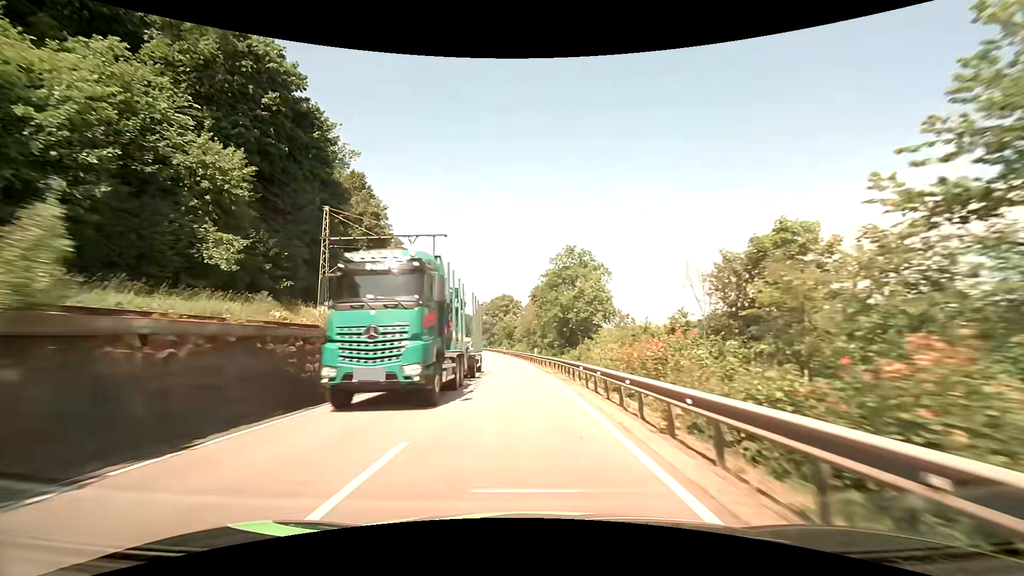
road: primary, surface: asphalt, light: Day
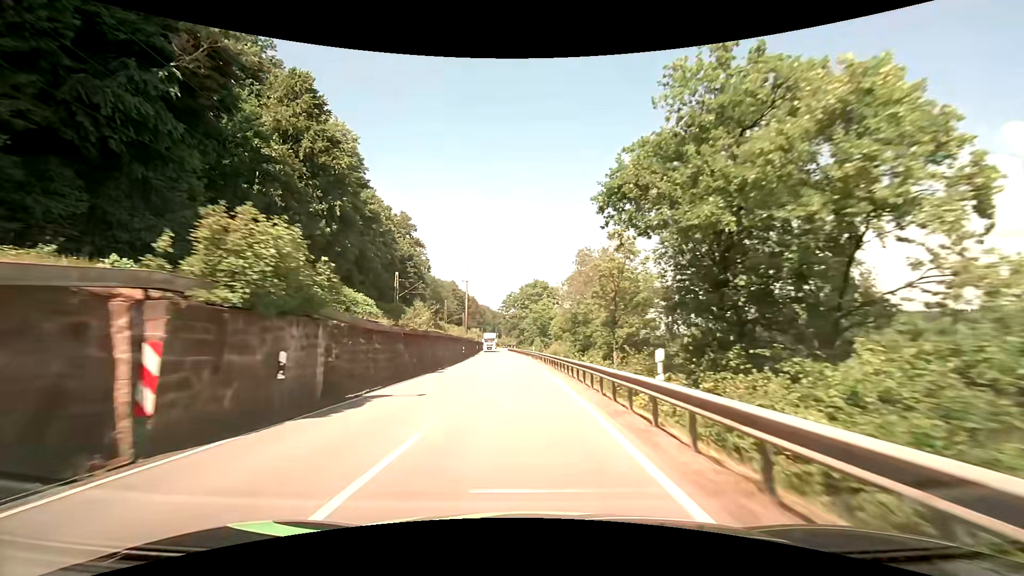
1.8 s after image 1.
(-1.3, +35.2) m; -4°
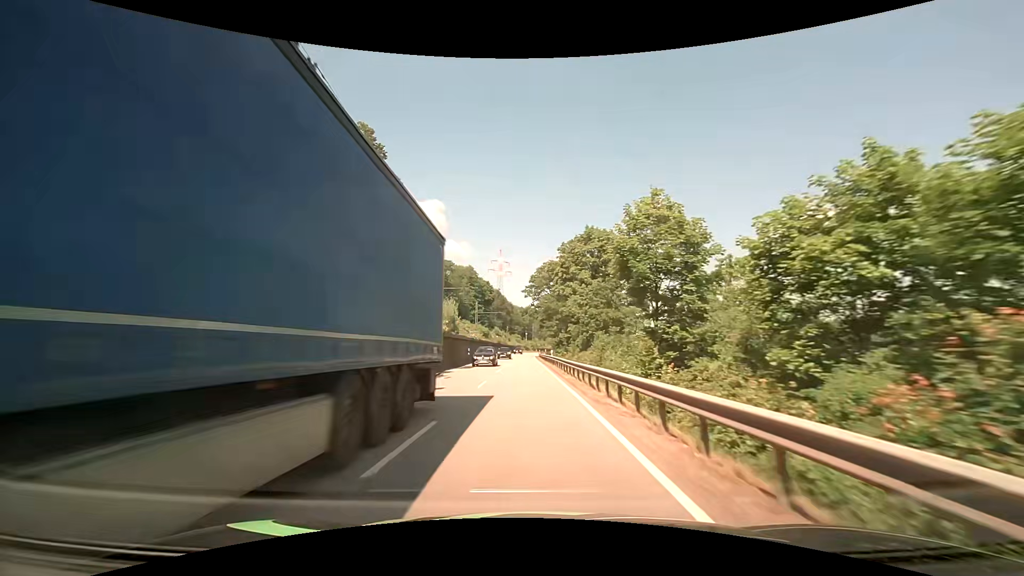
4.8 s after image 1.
(-2.4, +58.3) m; -4°
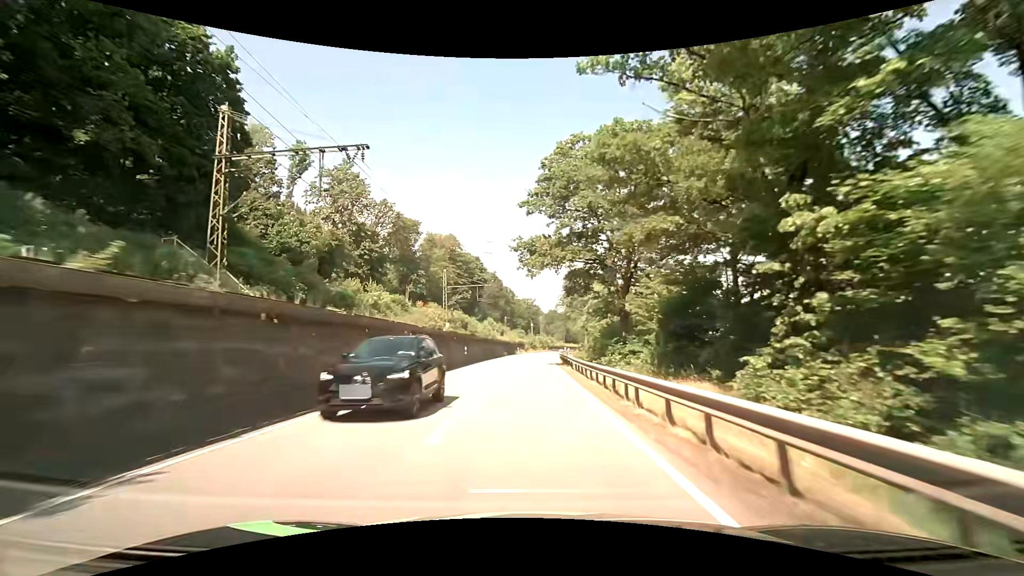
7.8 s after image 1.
(-0.5, +58.1) m; 0°
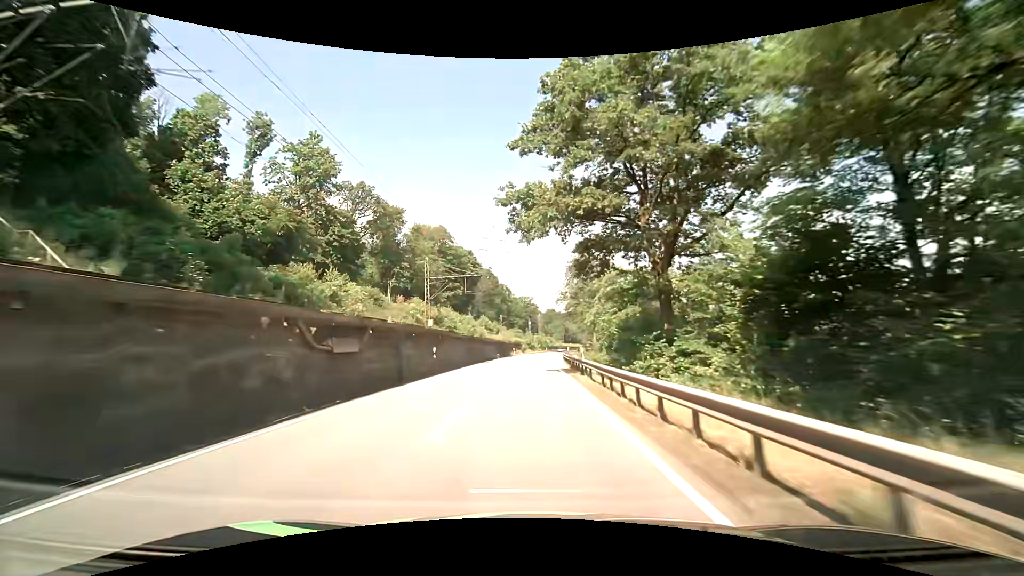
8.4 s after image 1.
(0.0, +11.6) m; 0°
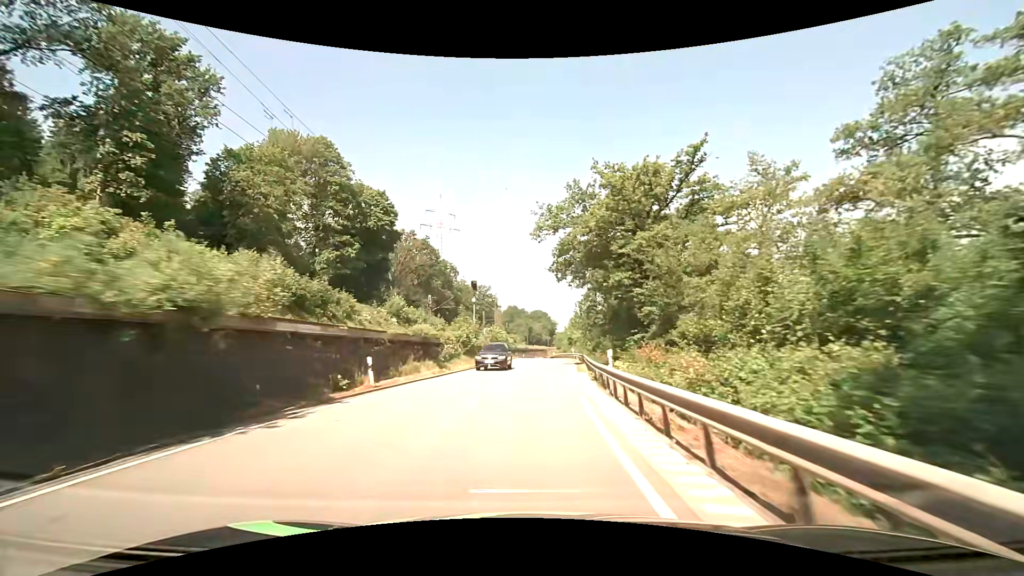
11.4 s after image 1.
(+1.2, +58.0) m; +4°
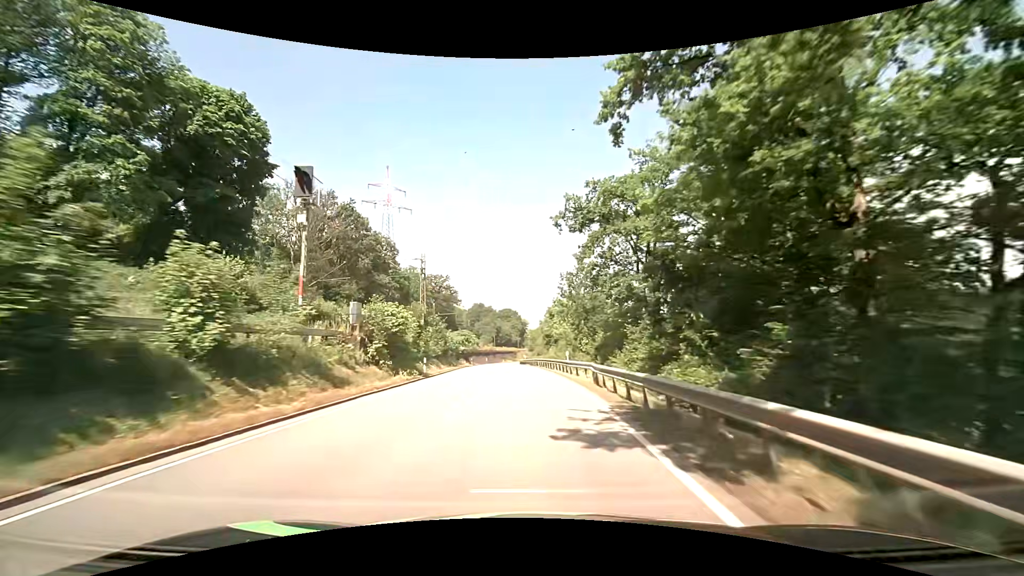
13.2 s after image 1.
(+1.5, +34.8) m; +4°
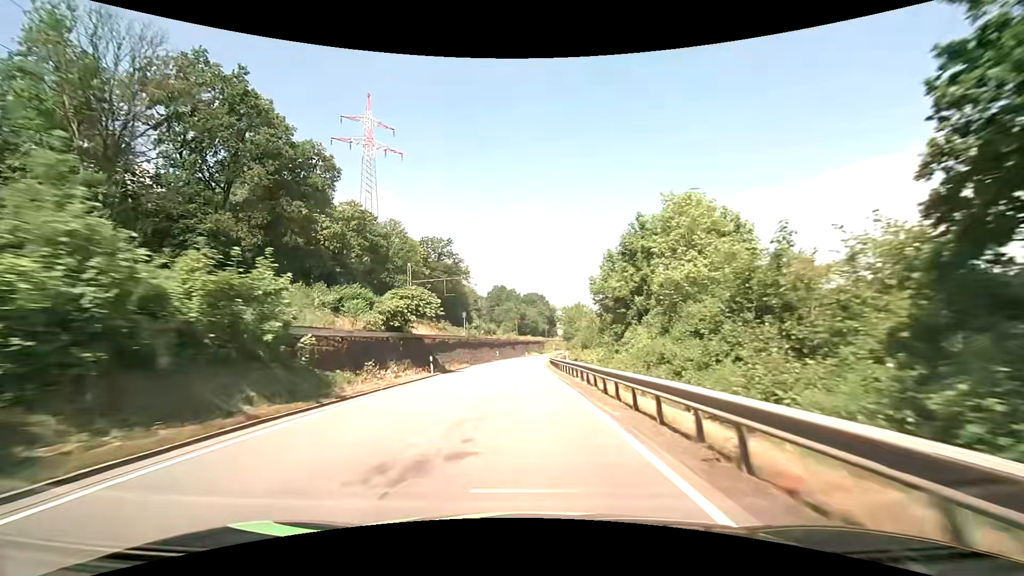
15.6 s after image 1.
(-1.2, +46.5) m; -3°
(0, +10) (0, +20) (0, +30) (0, +40) (0, +50) (0, +60) (0, +70) (0, +80) (0, +90) (+1, +100) m
